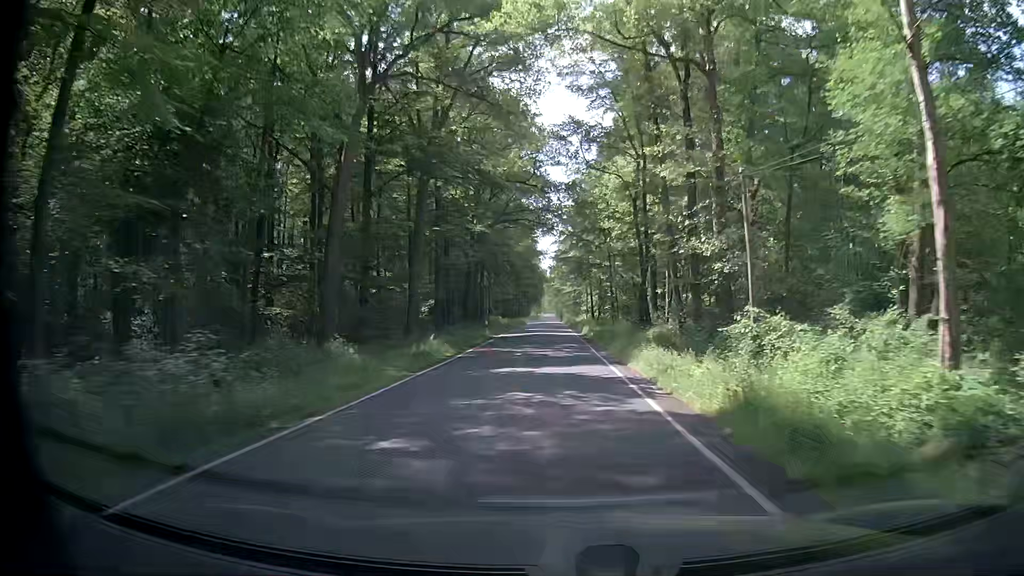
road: secondary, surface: asphalt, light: Day
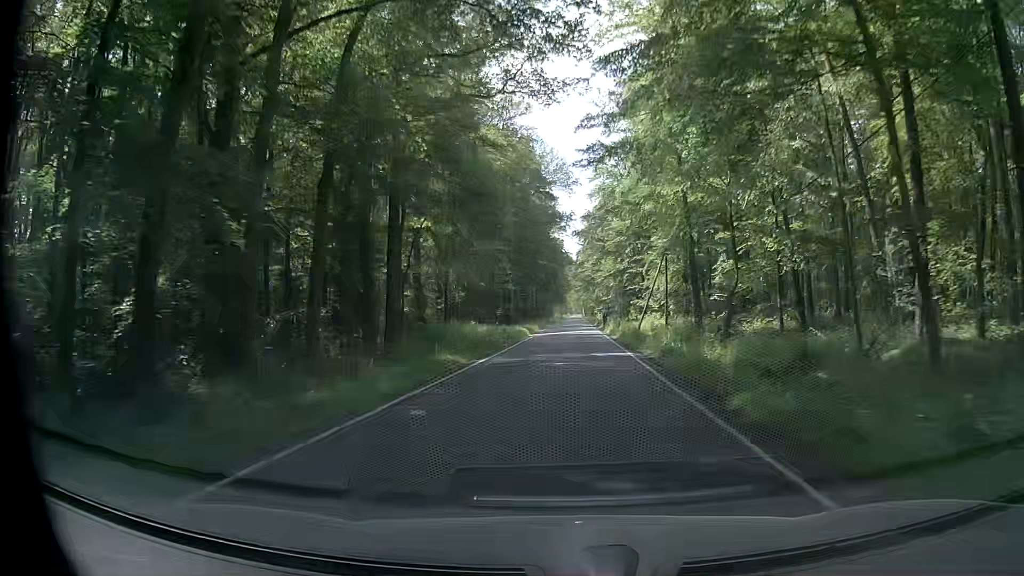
(-0.5, +56.9) m; -2°
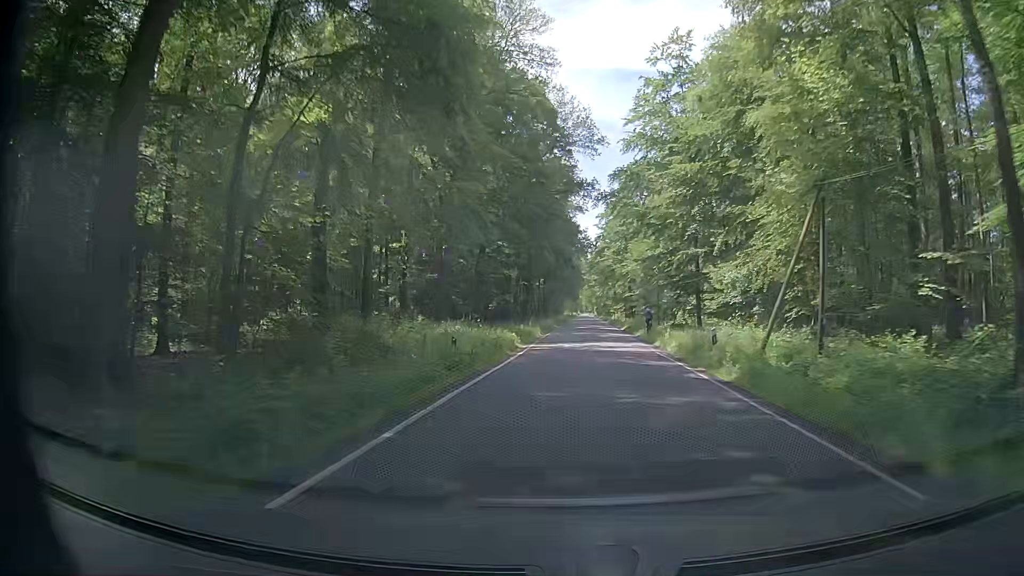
(-0.4, +23.1) m; -1°
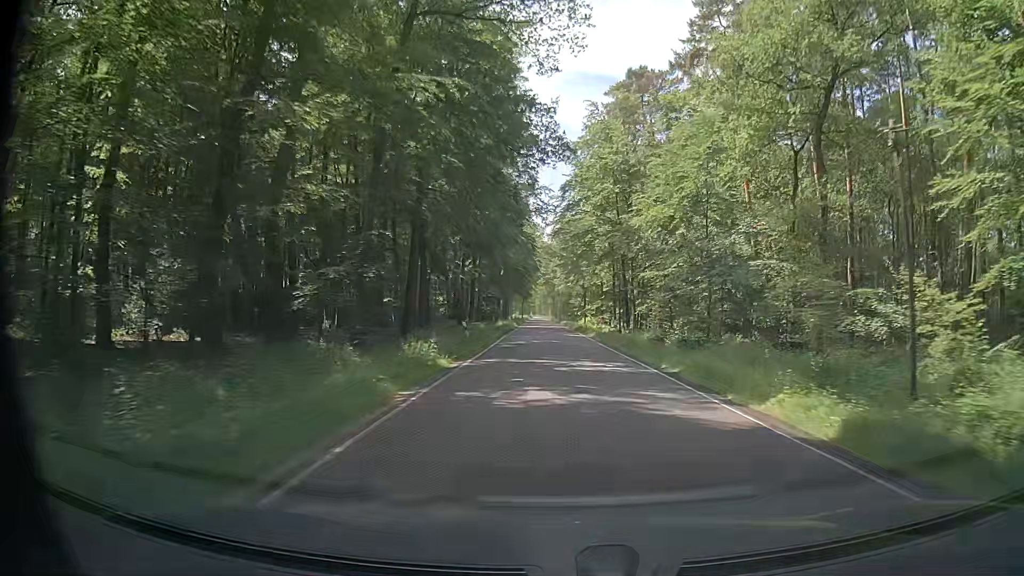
(+1.4, +46.4) m; +5°
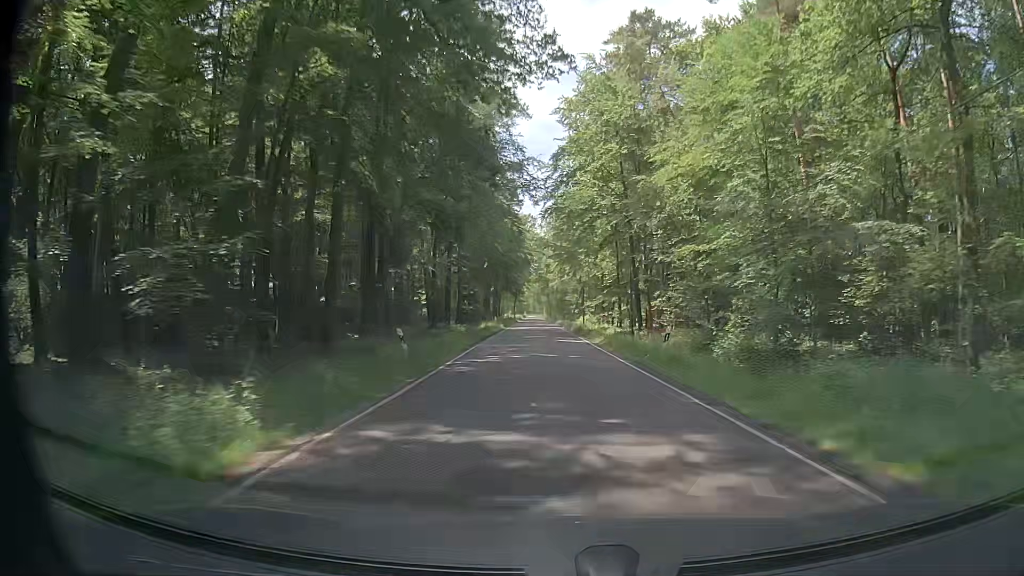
(0.0, +11.7) m; 0°
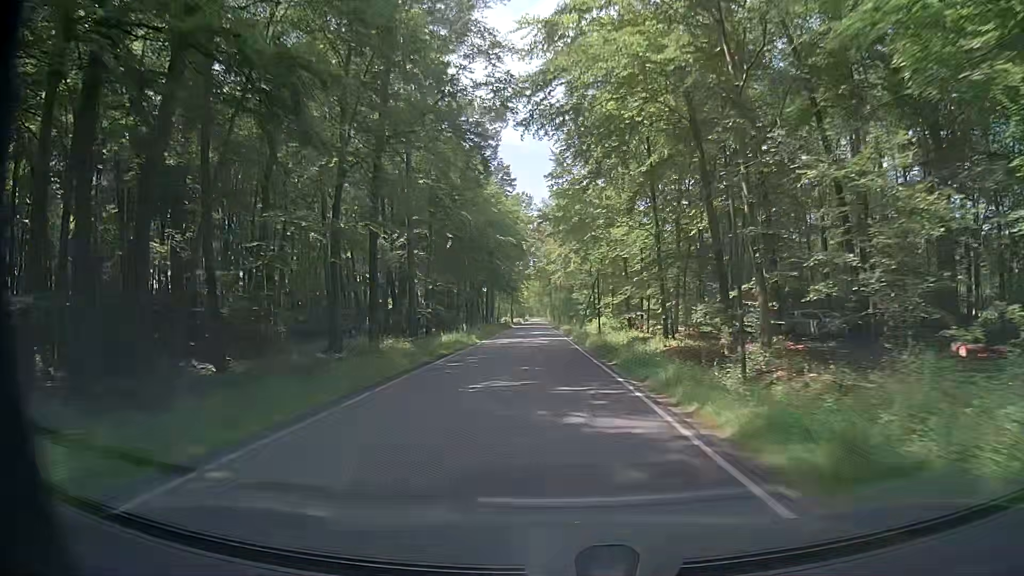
(-0.1, +23.6) m; -1°
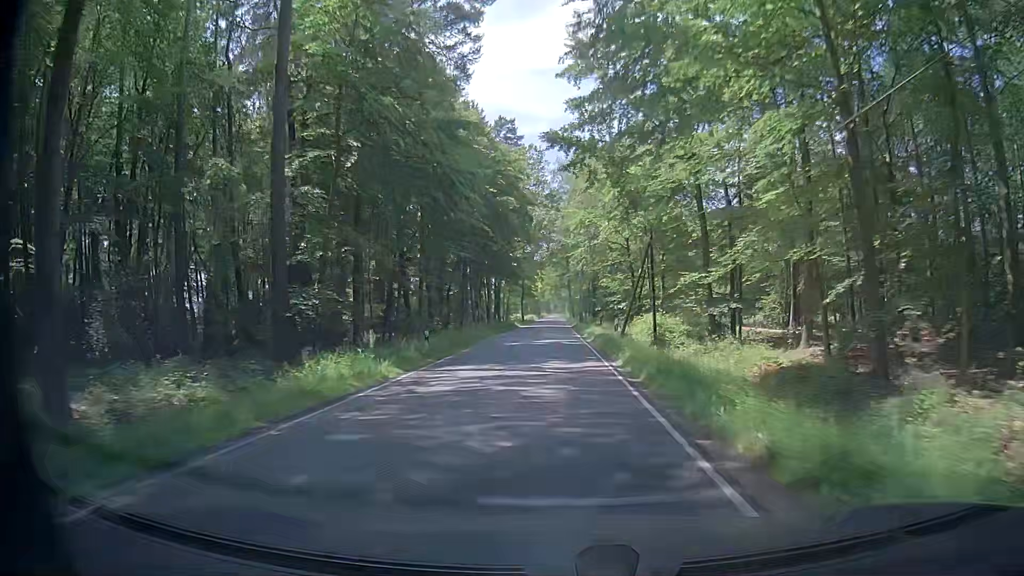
(-0.2, +23.8) m; -2°
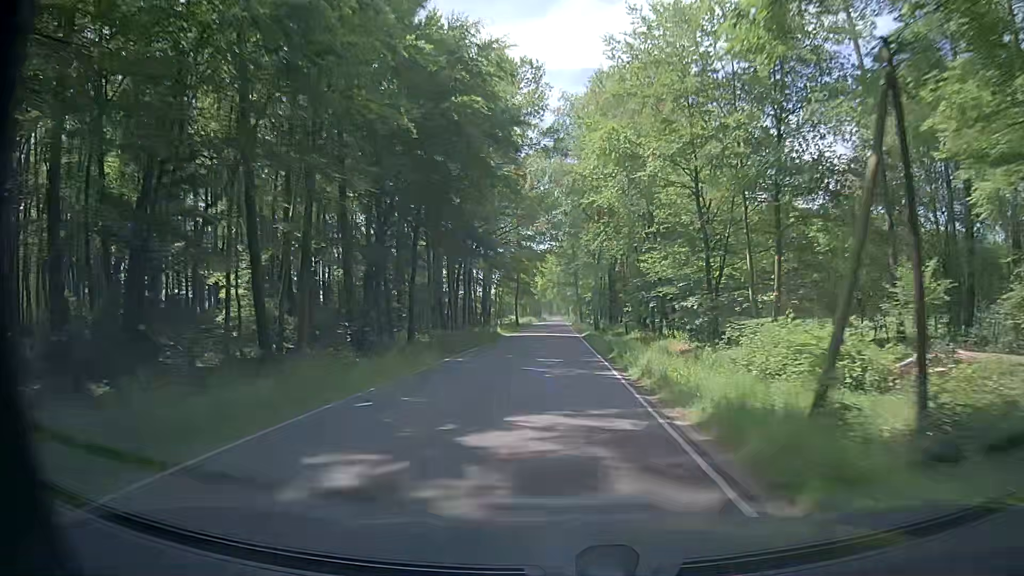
(-0.2, +23.9) m; 0°
(0, +10) (0, +20) (0, +30) (0, +40) (0, +50) (0, +60) (0, +70) (0, +80) (0, +90) (0, +100) m
